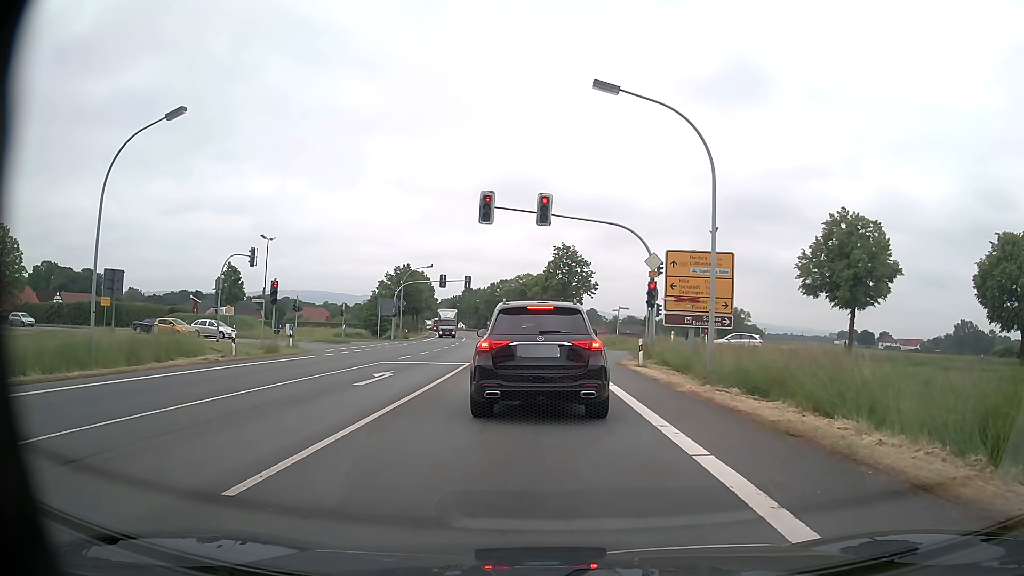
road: primary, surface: asphalt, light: Day
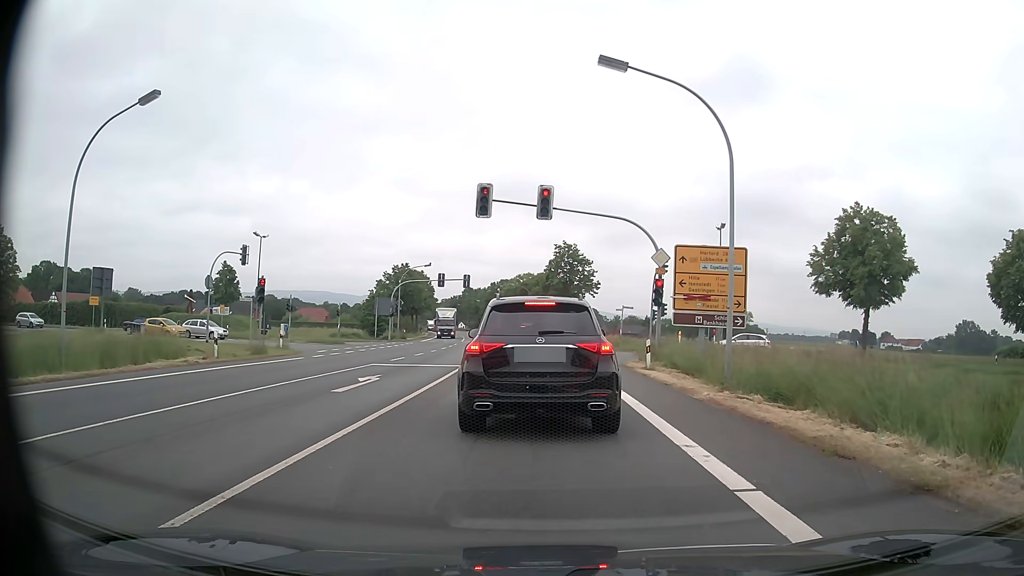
(0.0, +1.5) m; 0°
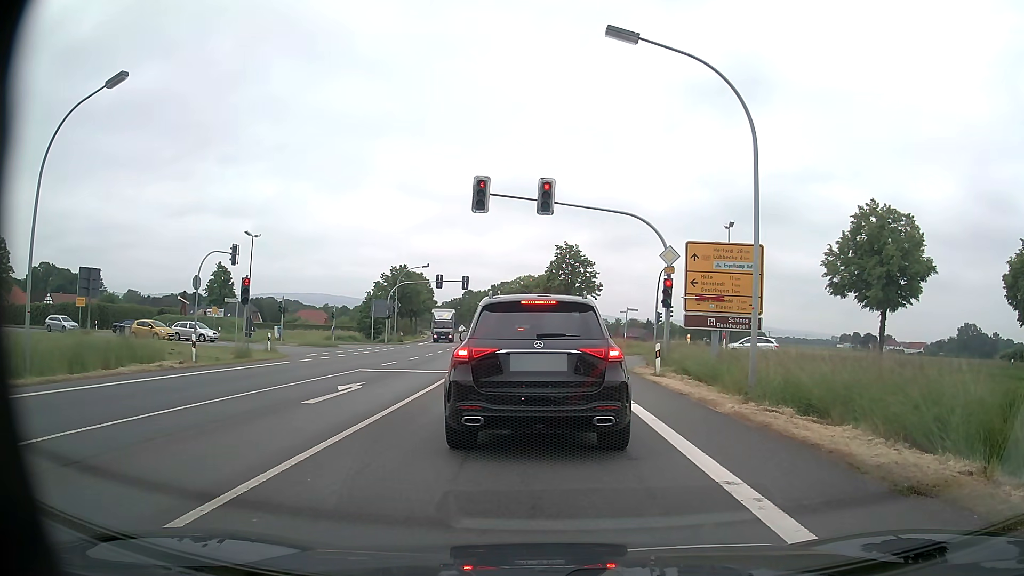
(0.0, +1.6) m; 0°
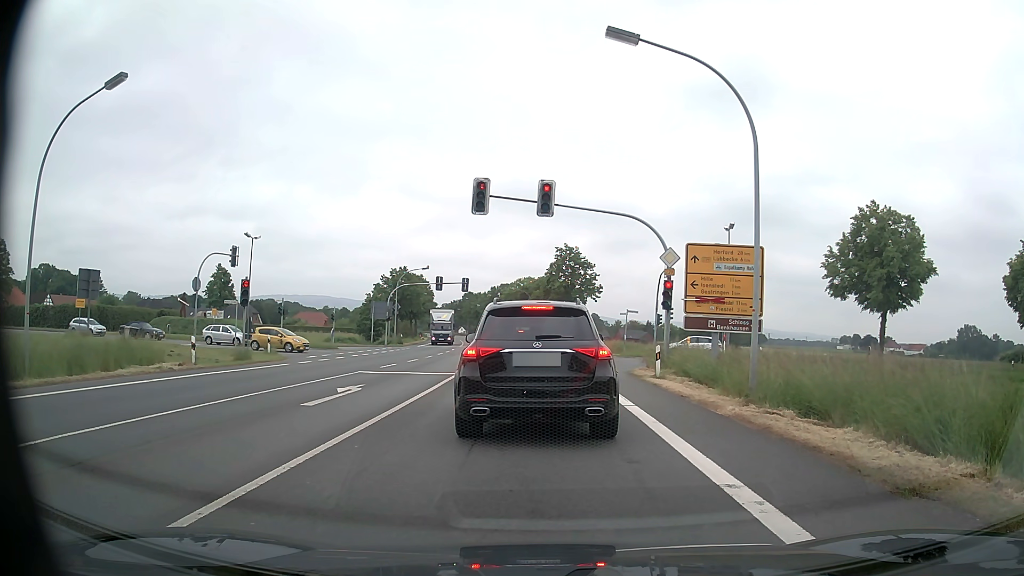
(0.0, +0.1) m; 0°
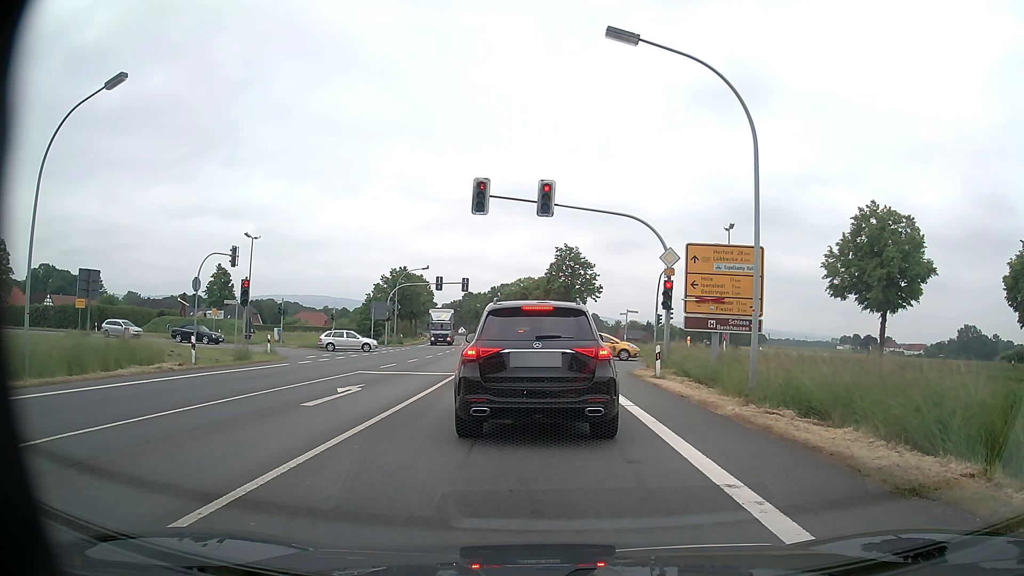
(0.0, 0.0) m; 0°
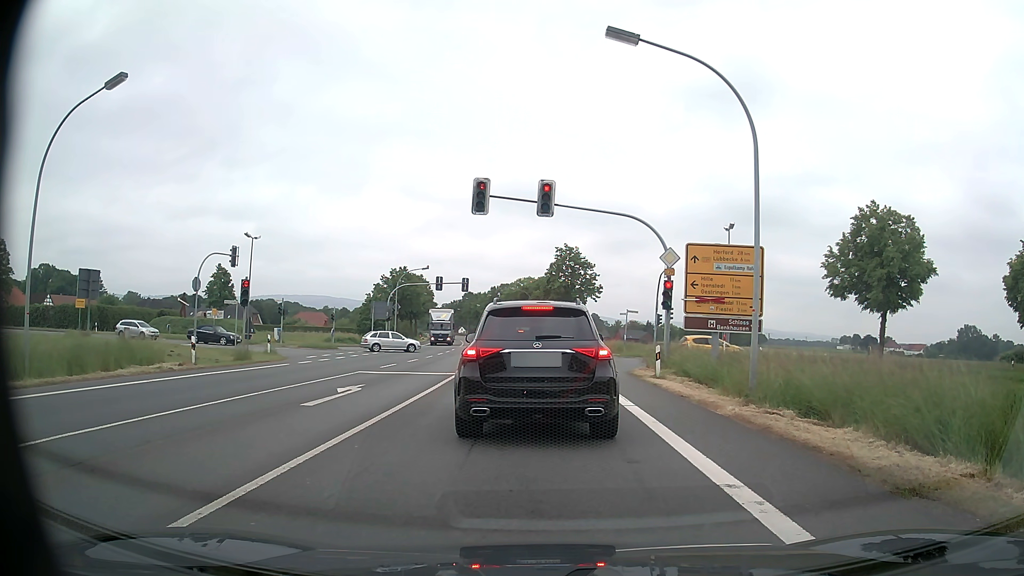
(0.0, 0.0) m; 0°
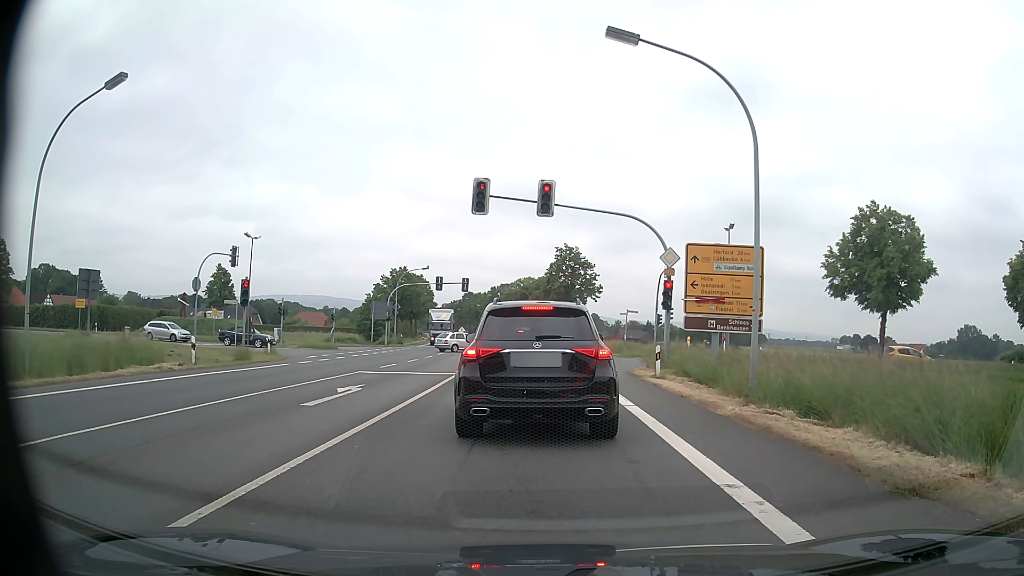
(0.0, 0.0) m; 0°
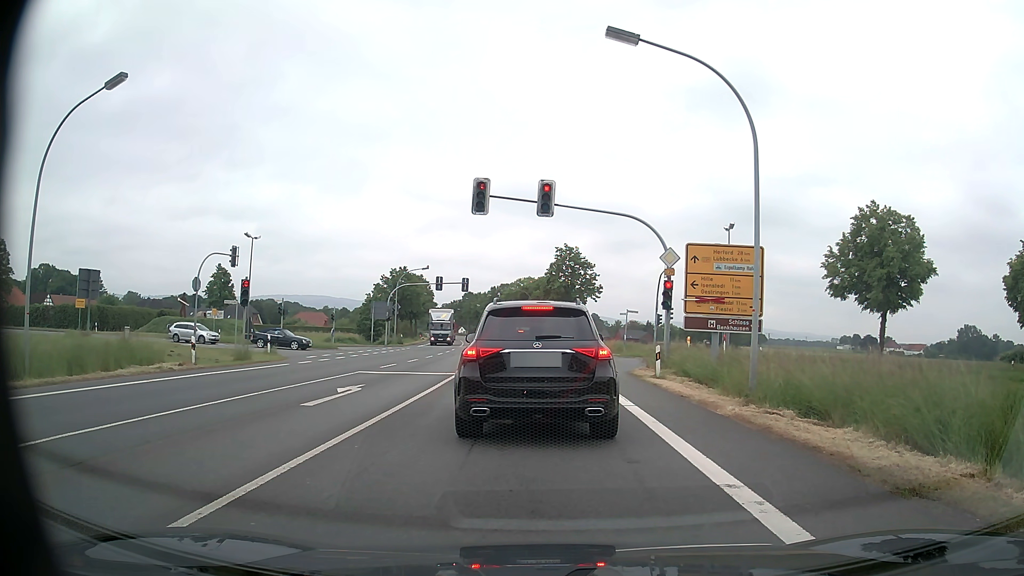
(0.0, 0.0) m; 0°
(0, +10) (0, +20) (0, +30) (-1, +40) (-1, +50) (-2, +60) (-3, +70) (-4, +80) (-4, +90) (-6, +100) m
